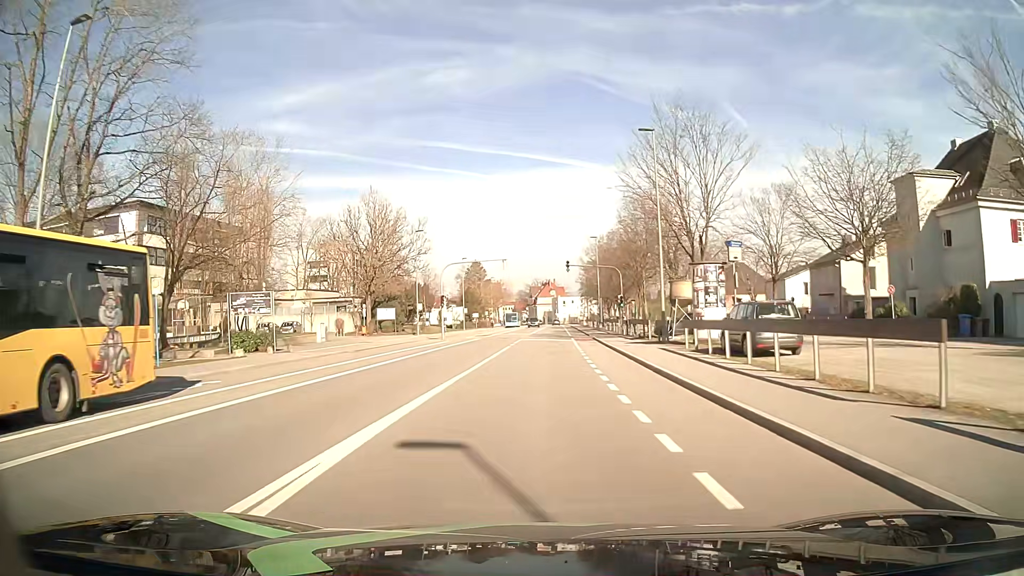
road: tertiary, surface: asphalt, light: Day
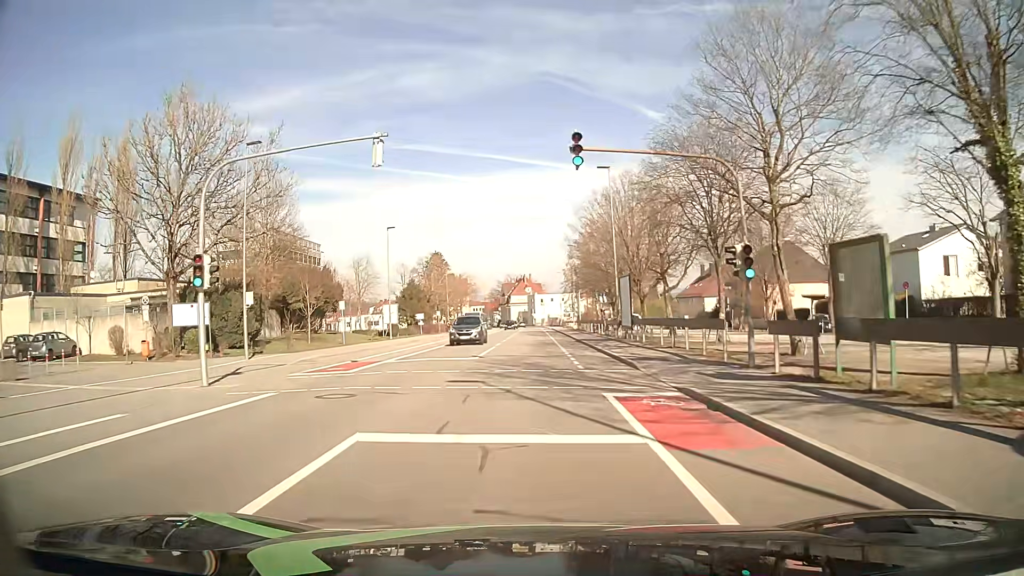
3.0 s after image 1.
(+0.7, +35.1) m; +2°
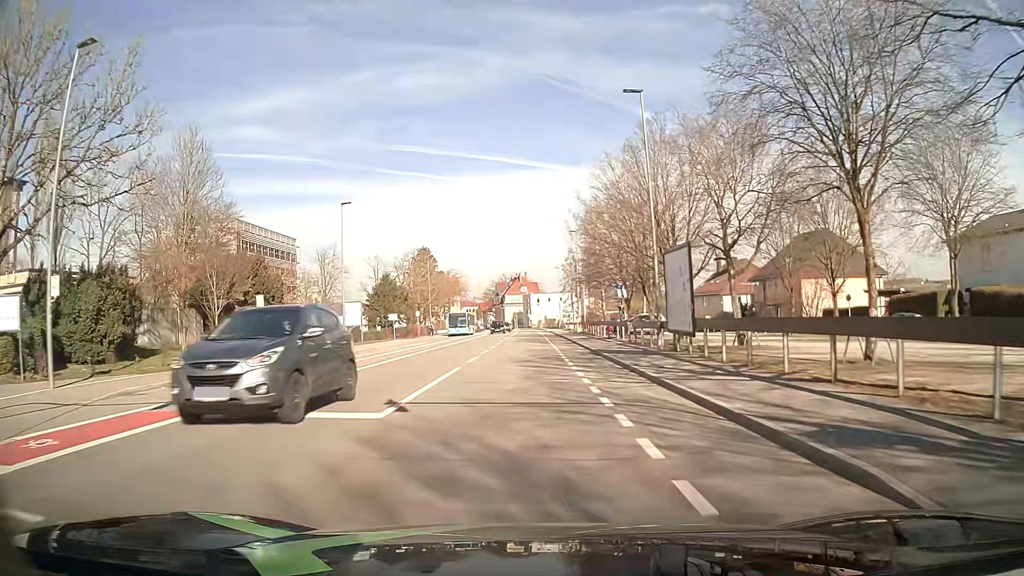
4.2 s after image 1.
(0.0, +14.0) m; 0°
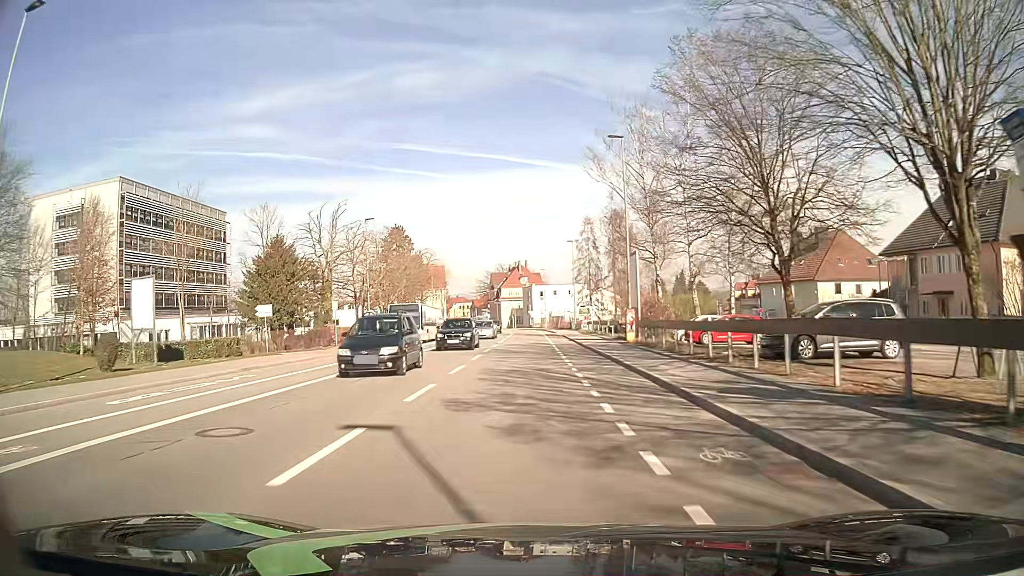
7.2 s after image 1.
(-0.2, +35.1) m; 0°
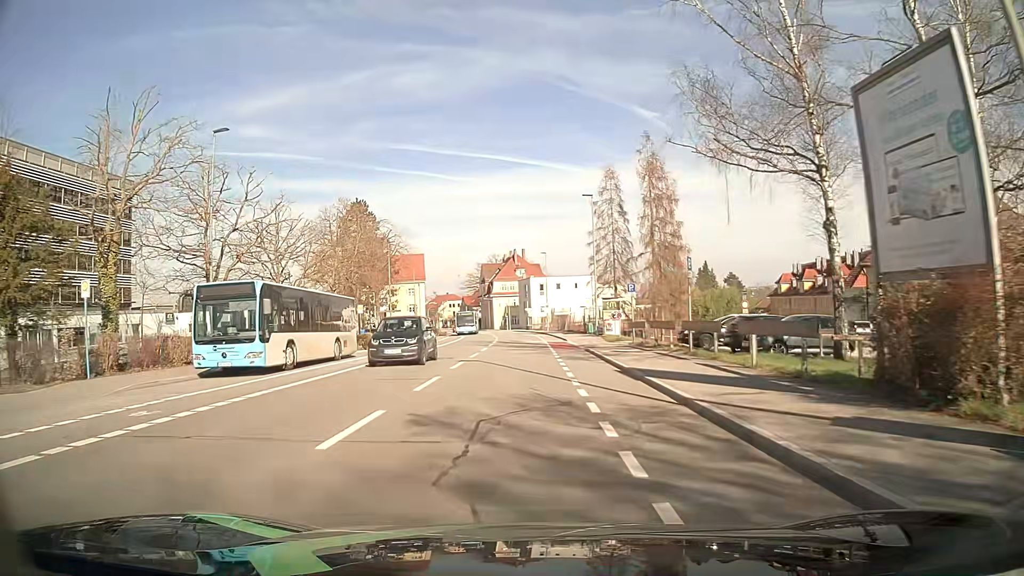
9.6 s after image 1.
(+0.2, +28.3) m; 0°
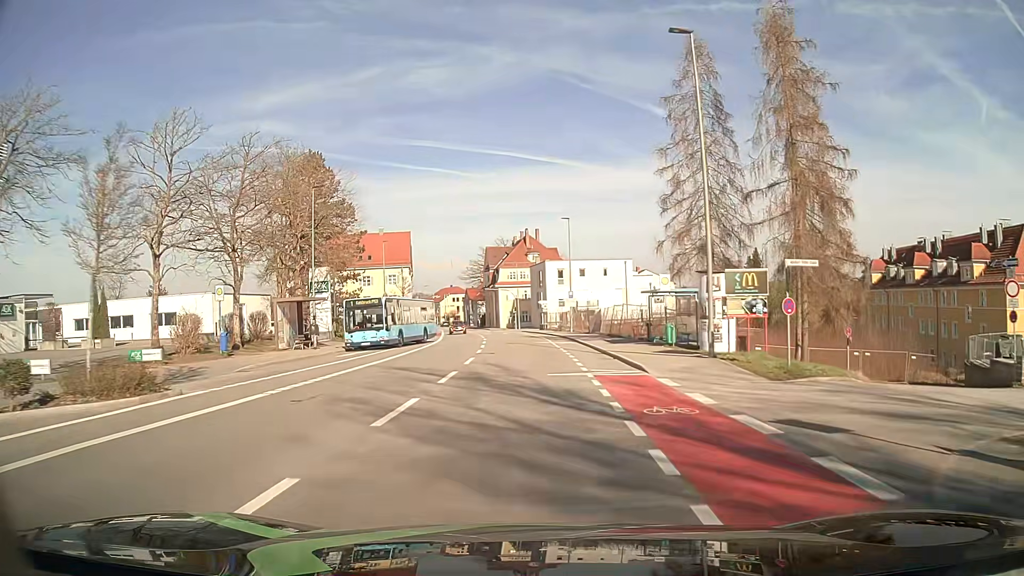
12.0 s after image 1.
(-0.2, +28.6) m; -1°
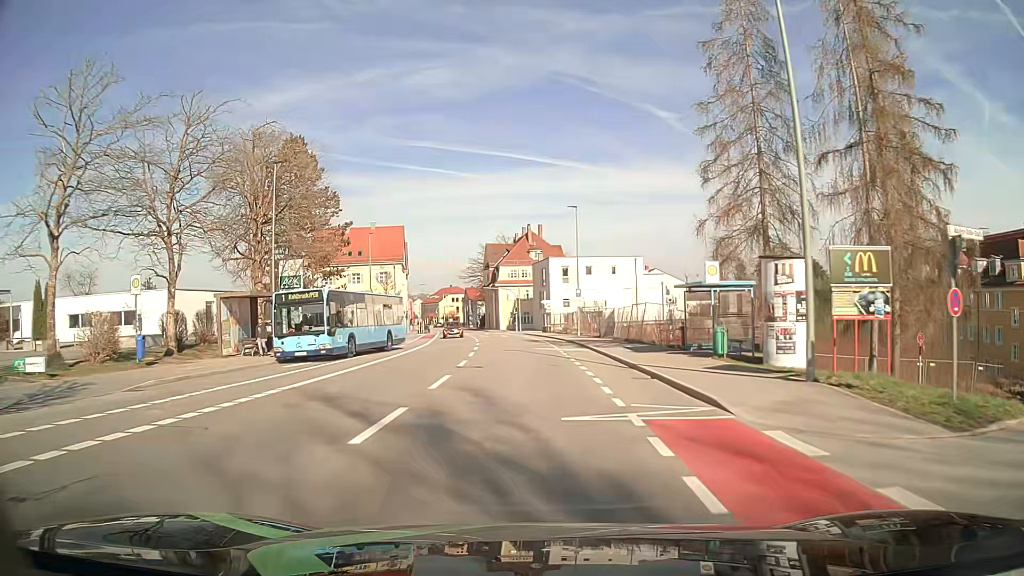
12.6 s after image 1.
(0.0, +7.2) m; 0°
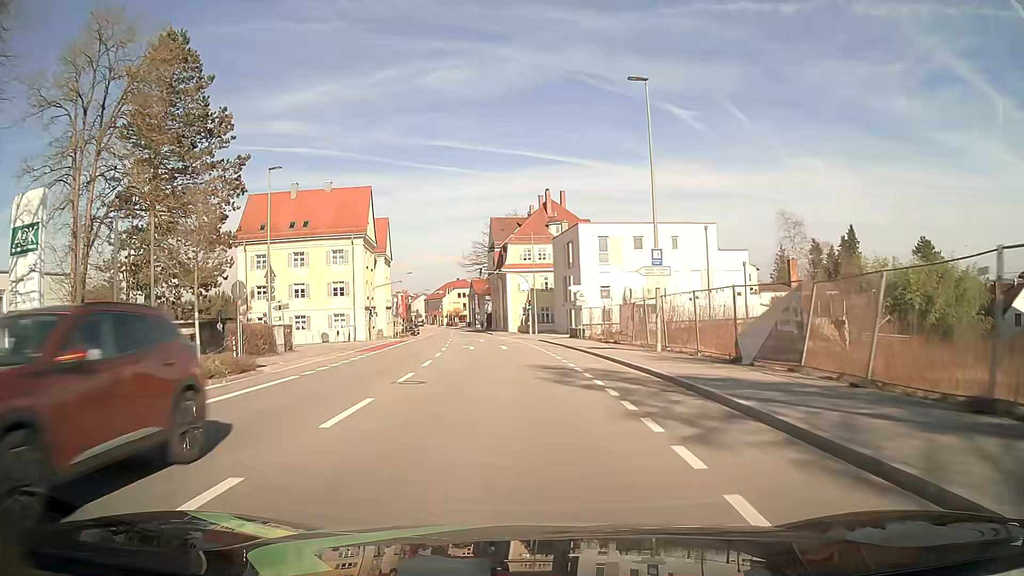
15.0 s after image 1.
(-0.2, +29.0) m; -2°
(0, +10) (0, +20) (-1, +30) (-2, +40) (-3, +50) (-4, +60) (-5, +70) (-7, +80) (-8, +90) (-9, +99) m
